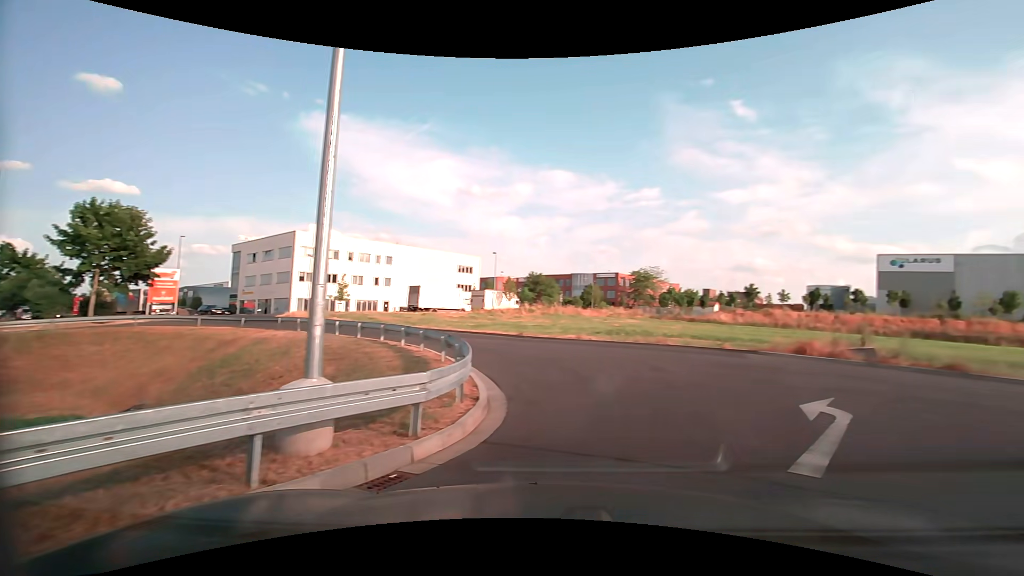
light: Day
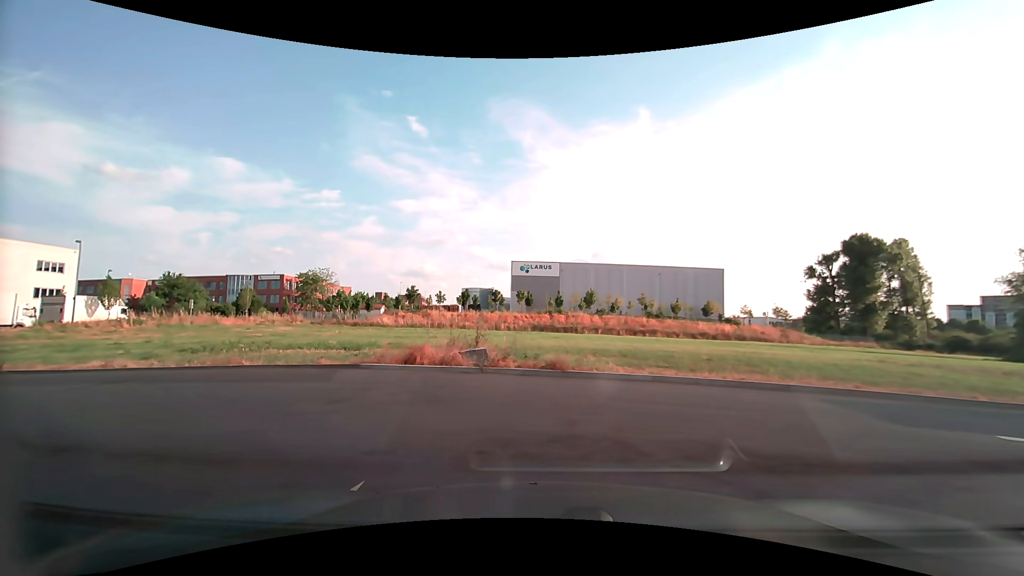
(+2.8, +5.3) m; +37°
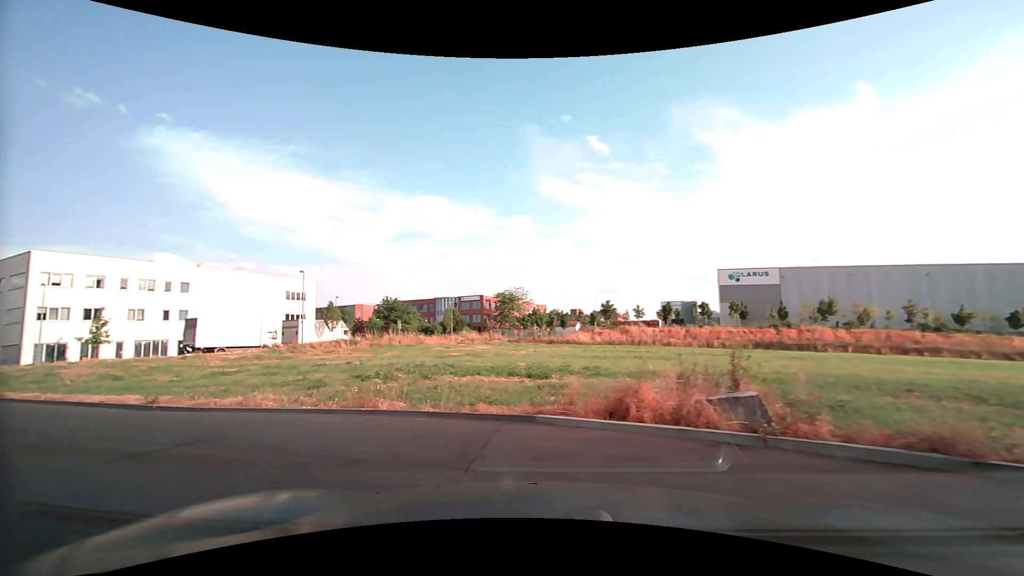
(-0.7, +5.4) m; -22°
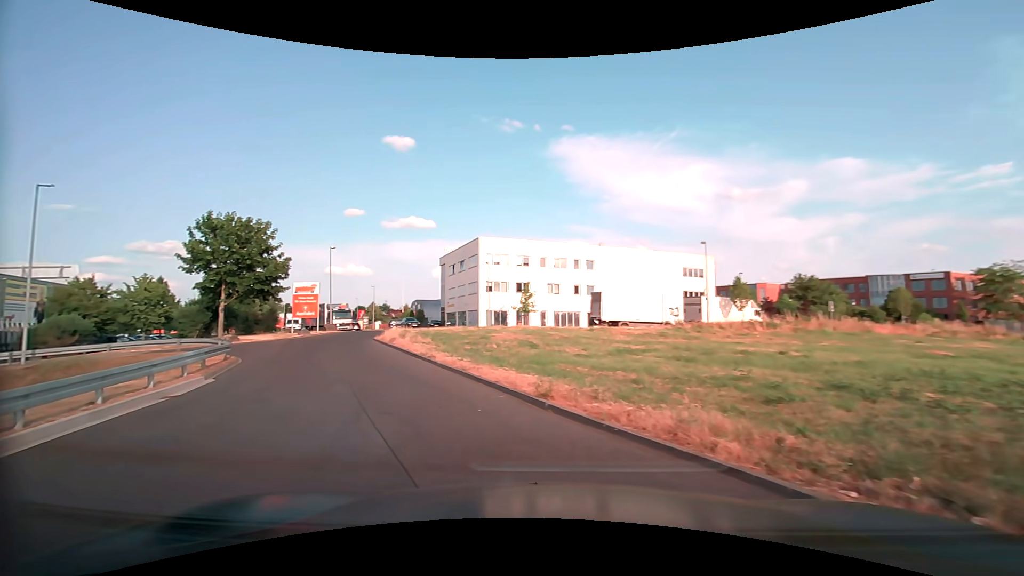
(-2.4, +5.9) m; -43°
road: service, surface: paved
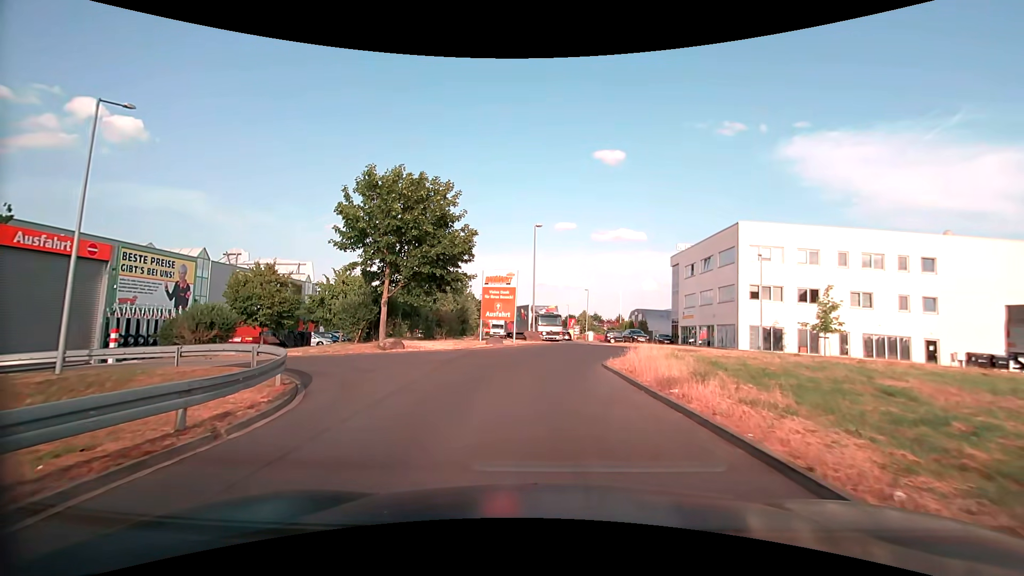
(-4.8, +14.7) m; -23°
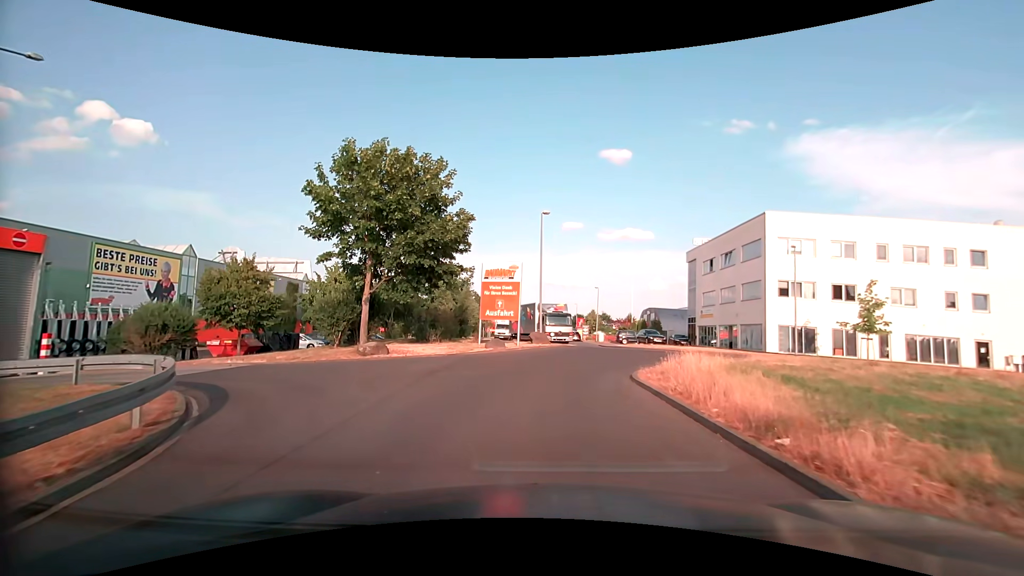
(0.0, +3.7) m; -1°
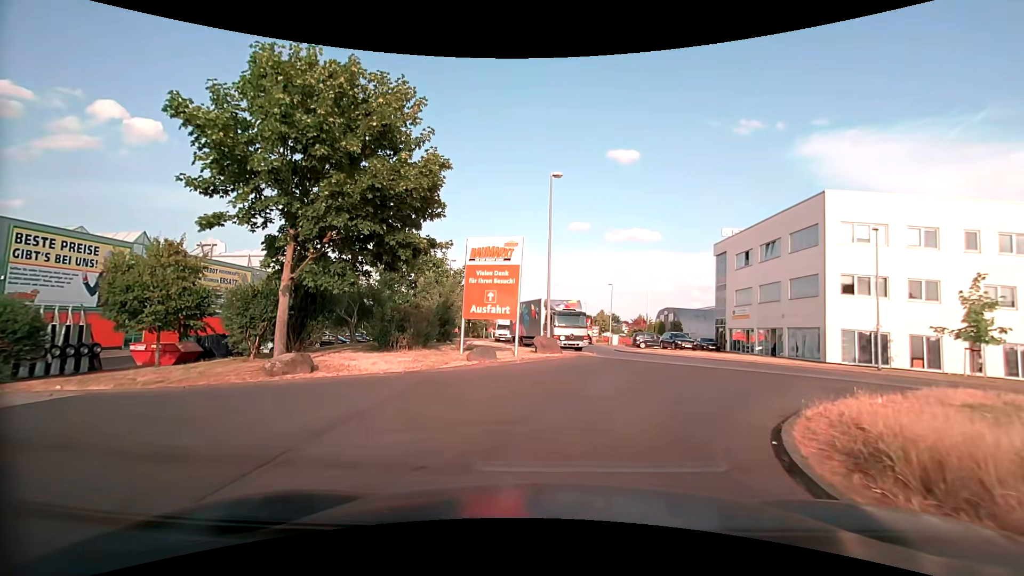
(-0.1, +7.3) m; -1°
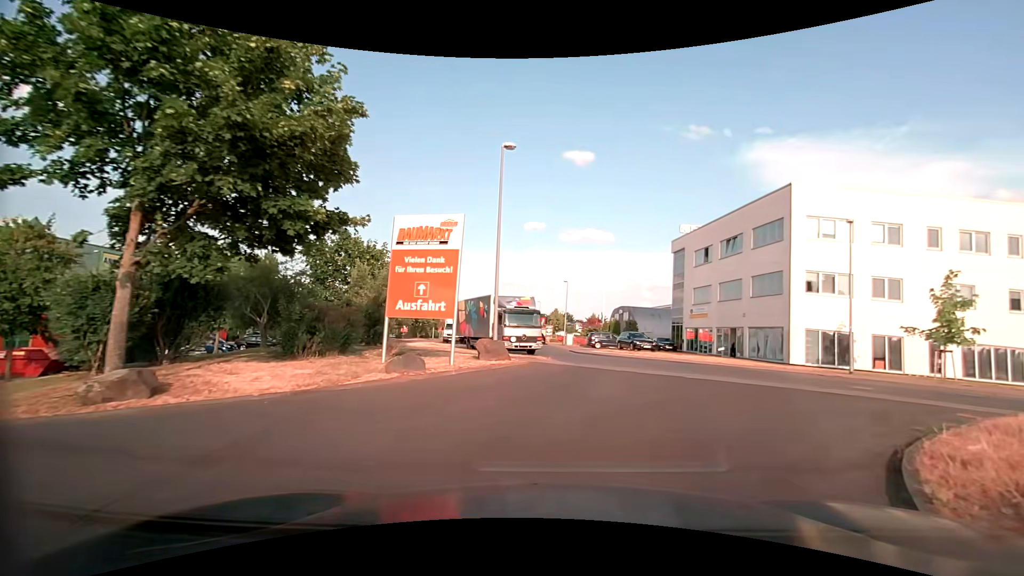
(+0.1, +3.4) m; +5°
